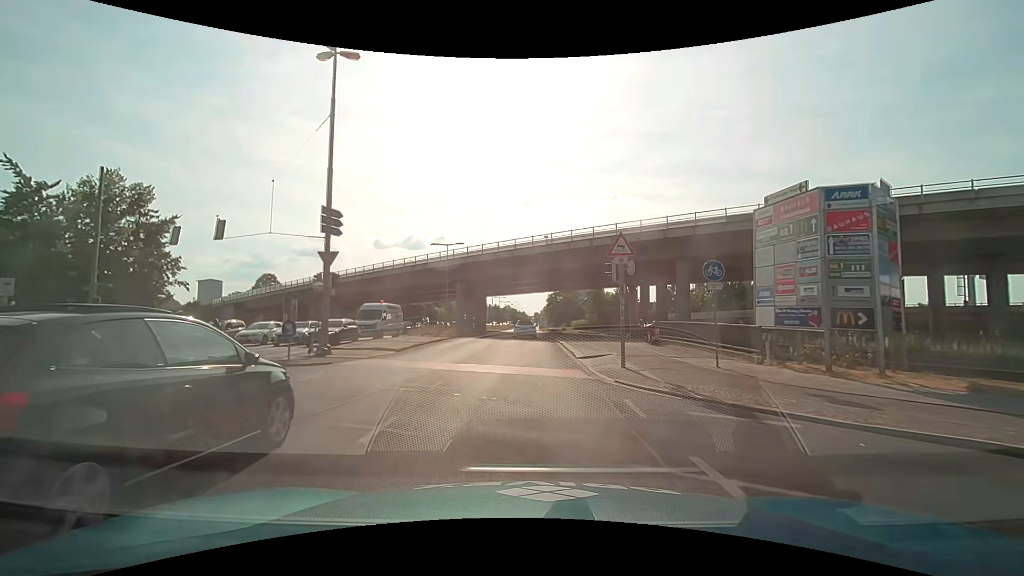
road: primary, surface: asphalt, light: Day
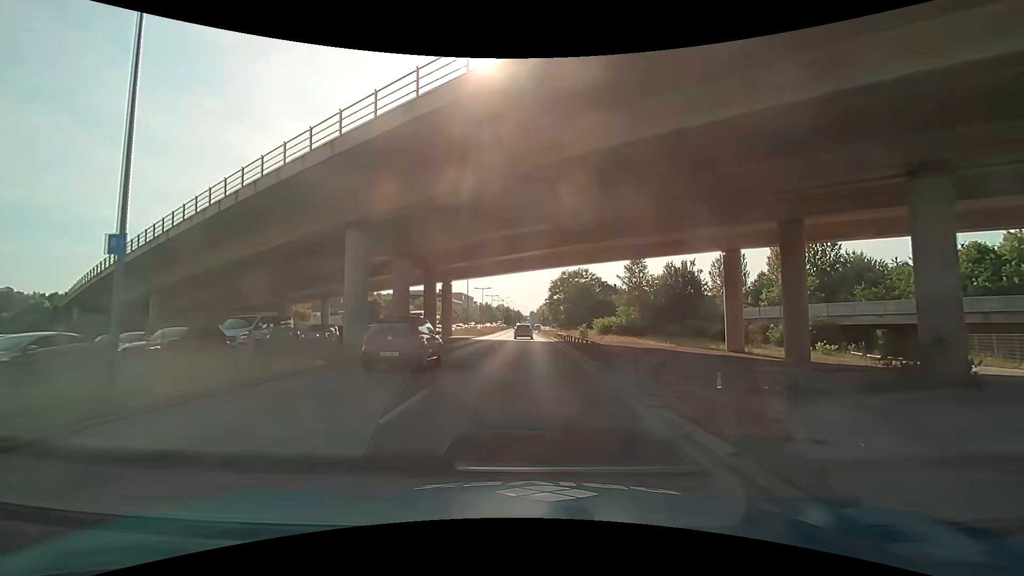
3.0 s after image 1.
(+0.1, +36.9) m; 0°
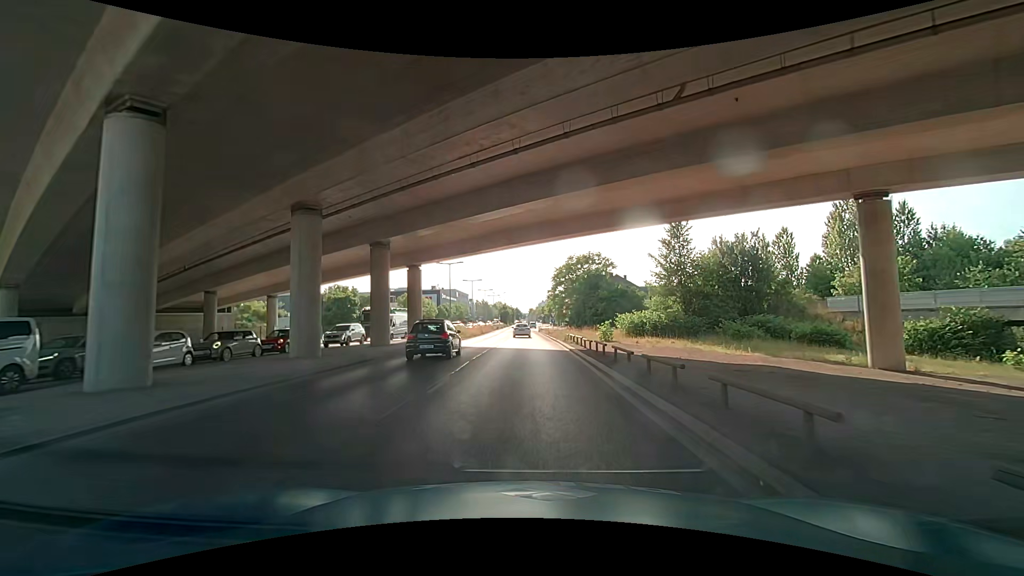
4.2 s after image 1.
(0.0, +15.1) m; -1°
(0, +10) (0, +20) (0, +30) (0, +40) (0, +50) (+1, +60) (+1, +70) (+1, +80) (+1, +90) (+1, +100) m
